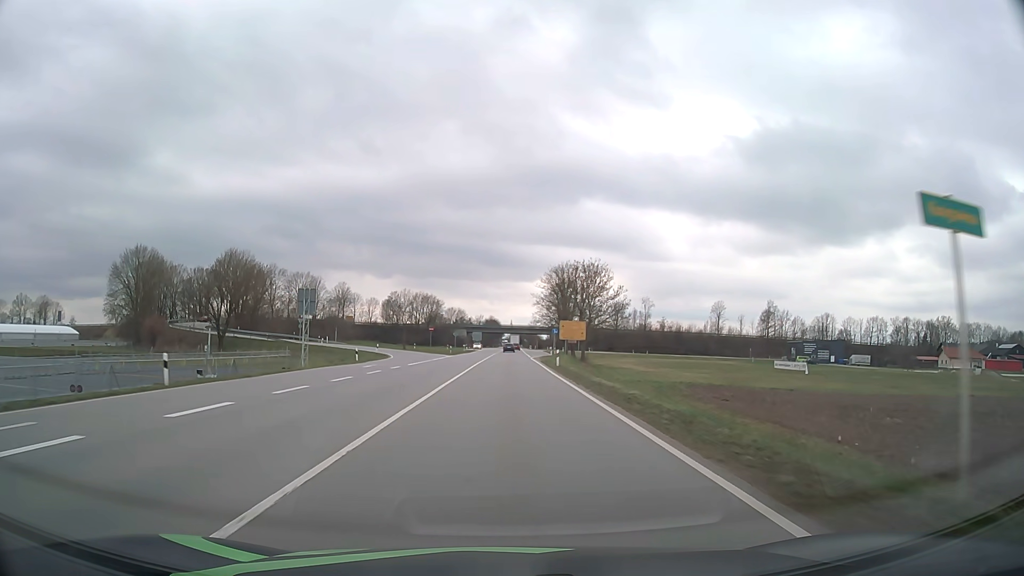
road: primary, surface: asphalt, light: Day
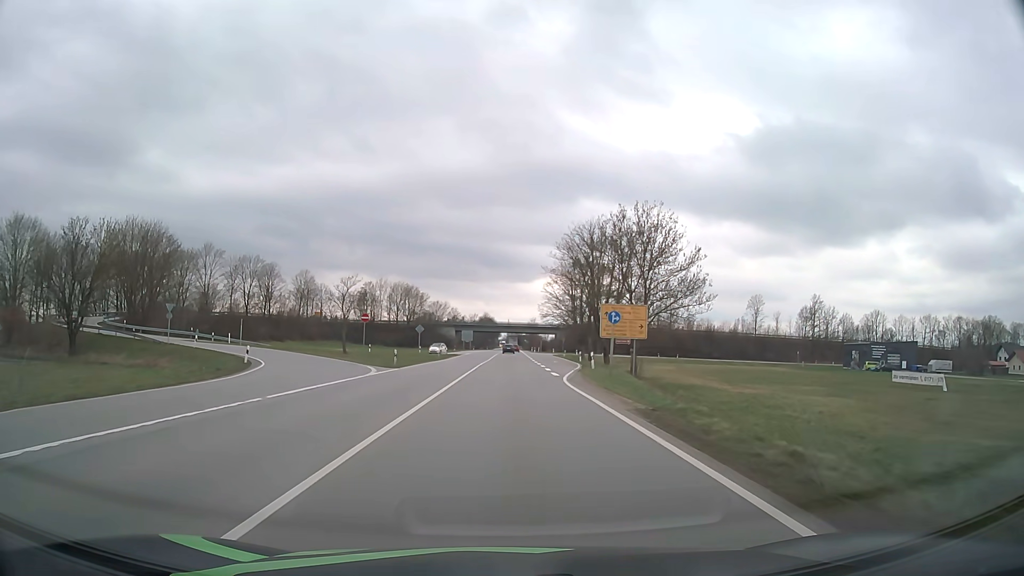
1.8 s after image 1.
(+0.1, +38.5) m; 0°
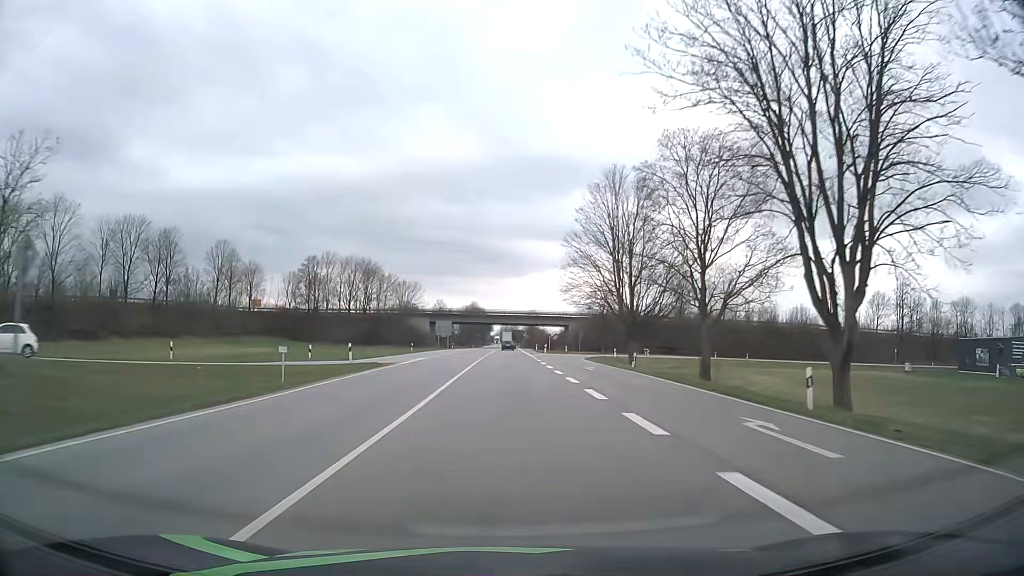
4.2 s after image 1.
(+0.3, +50.7) m; +1°
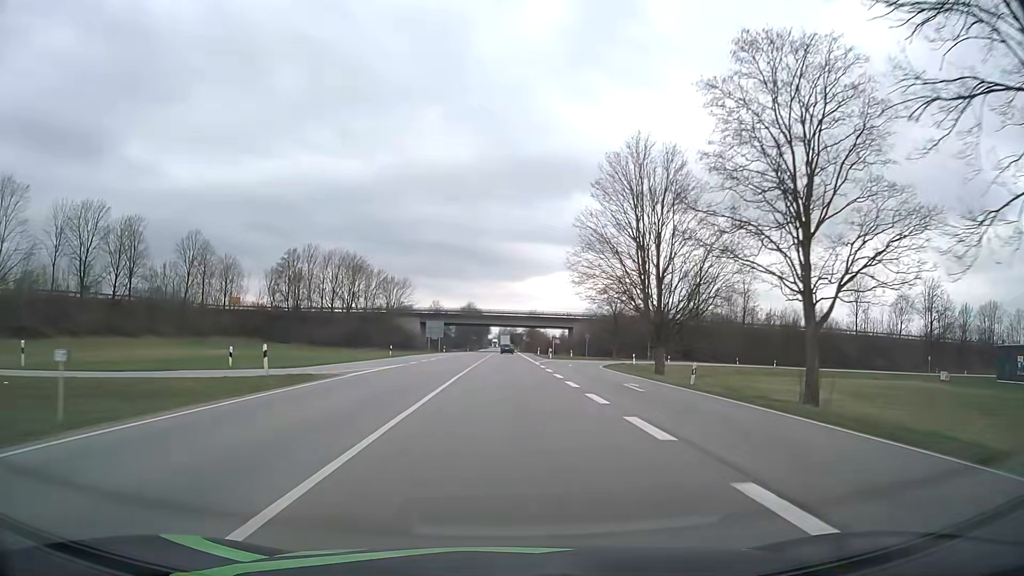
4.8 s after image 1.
(0.0, +12.6) m; 0°
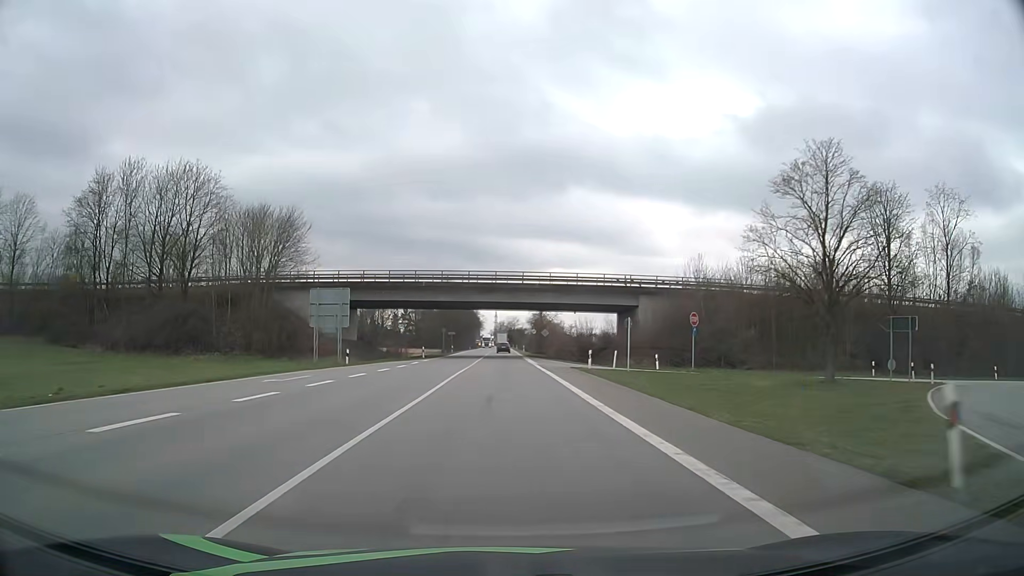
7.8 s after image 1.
(+0.3, +63.2) m; 0°
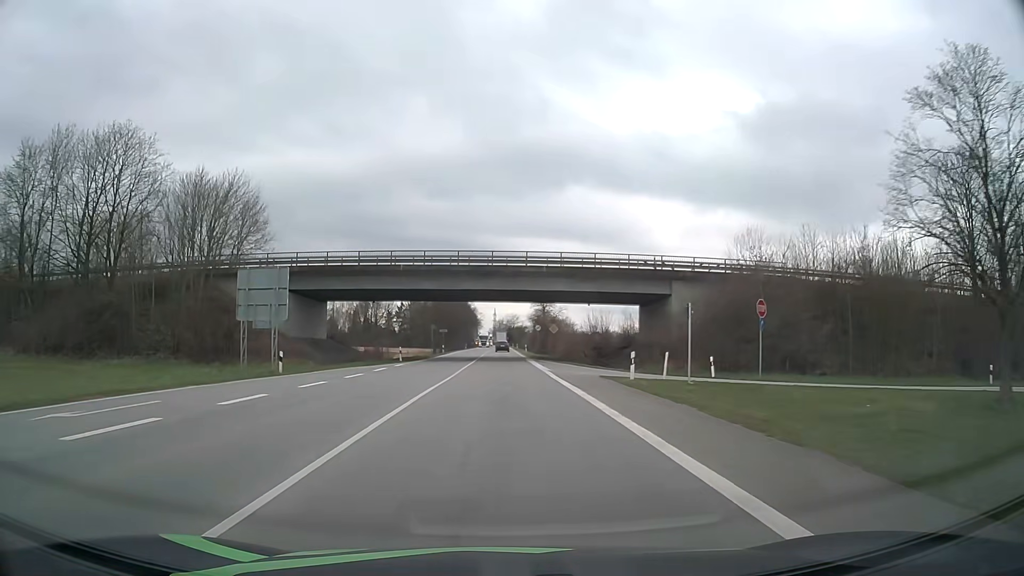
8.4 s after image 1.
(0.0, +12.6) m; 0°
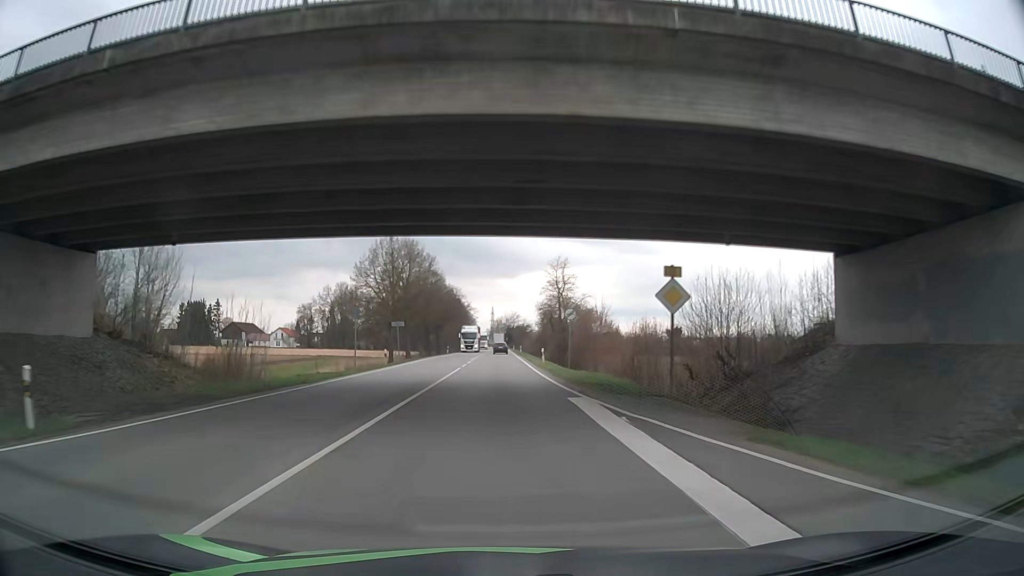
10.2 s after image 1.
(+0.1, +37.8) m; 0°
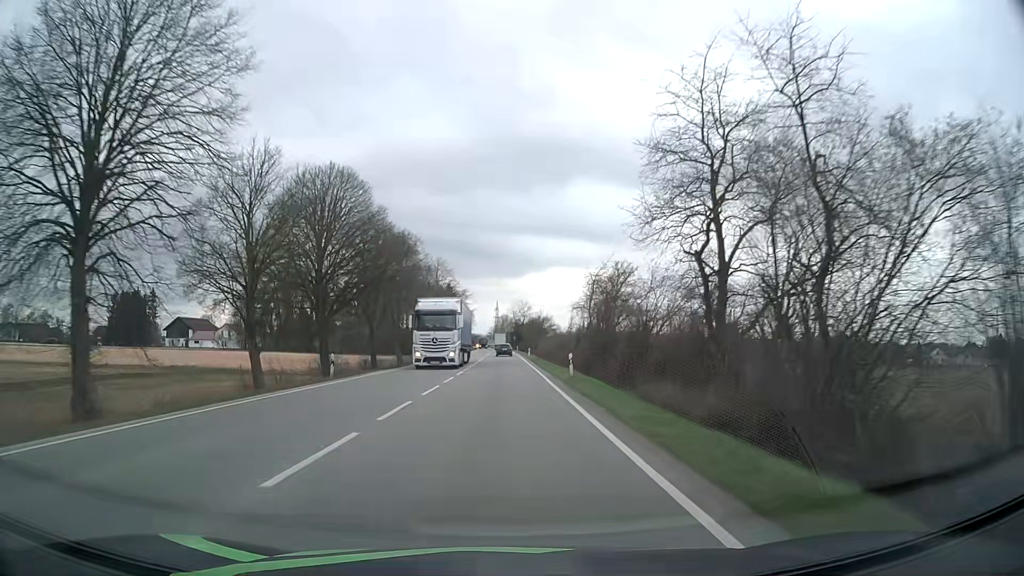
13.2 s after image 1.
(-0.2, +62.5) m; 0°
(0, +10) (0, +20) (0, +30) (0, +40) (0, +50) (0, +60) (0, +70) (0, +80) (0, +90) (0, +100) m
